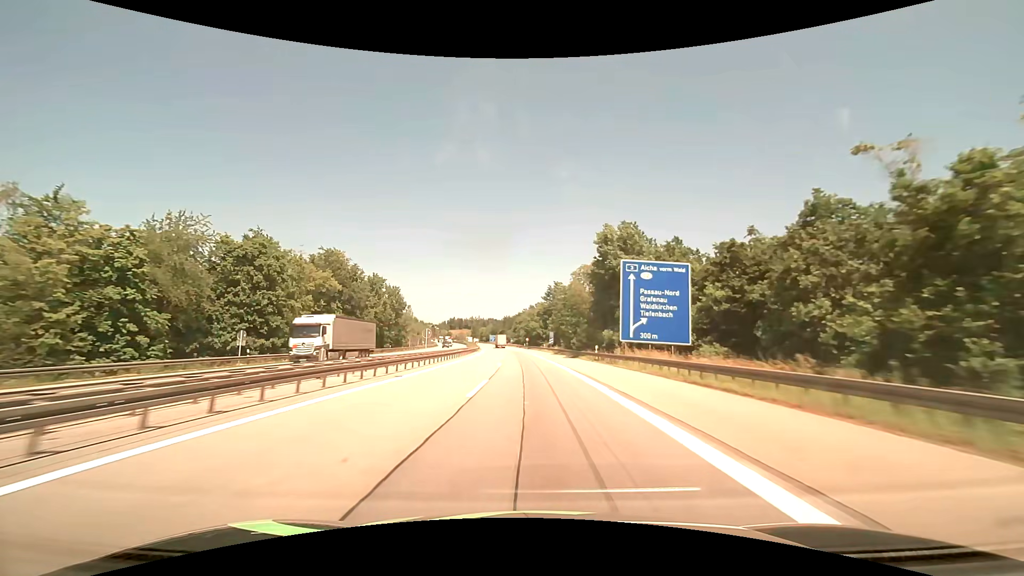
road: motorway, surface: asphalt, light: Day
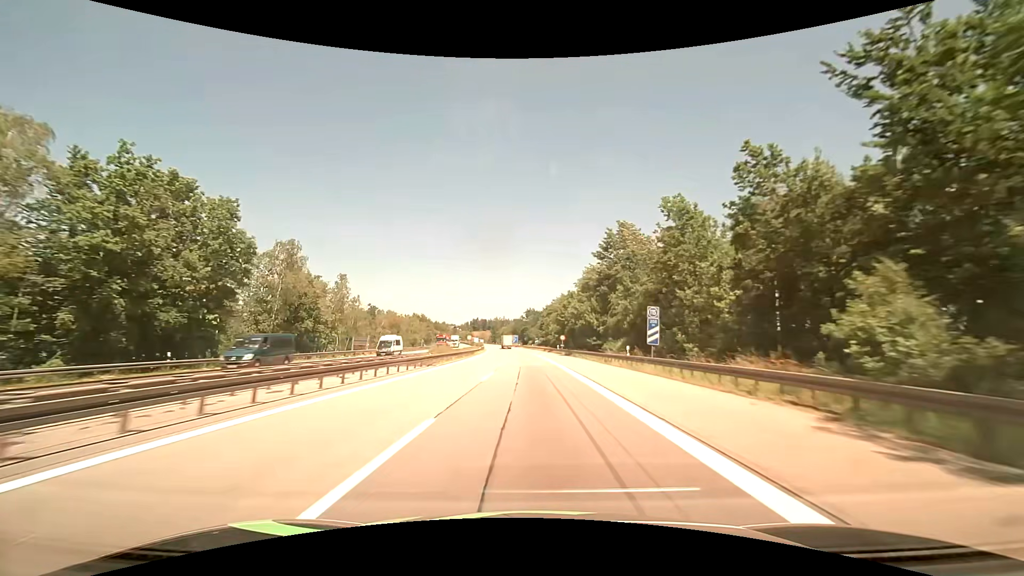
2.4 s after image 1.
(-1.7, +63.1) m; -3°
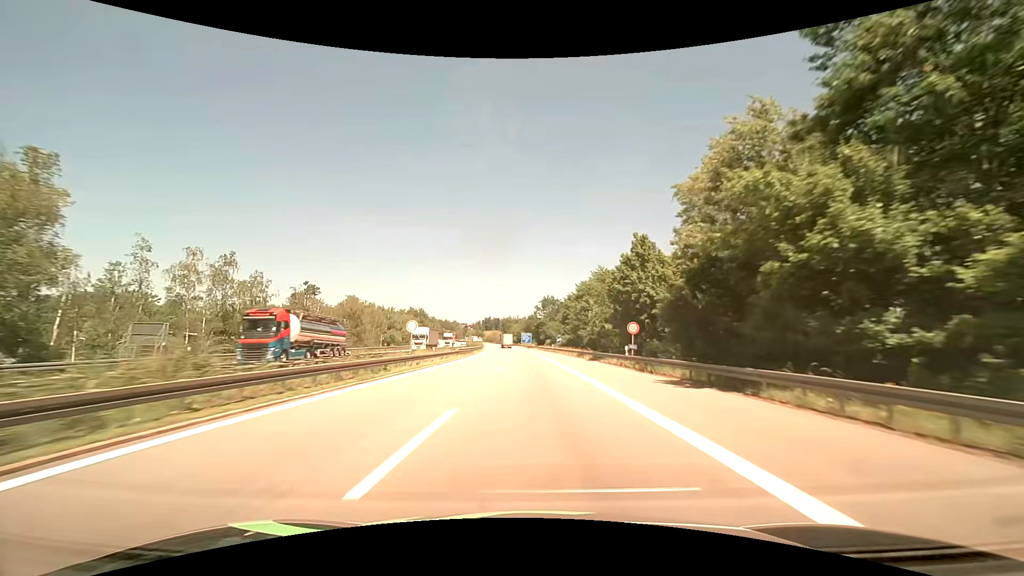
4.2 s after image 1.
(-0.9, +47.3) m; -2°
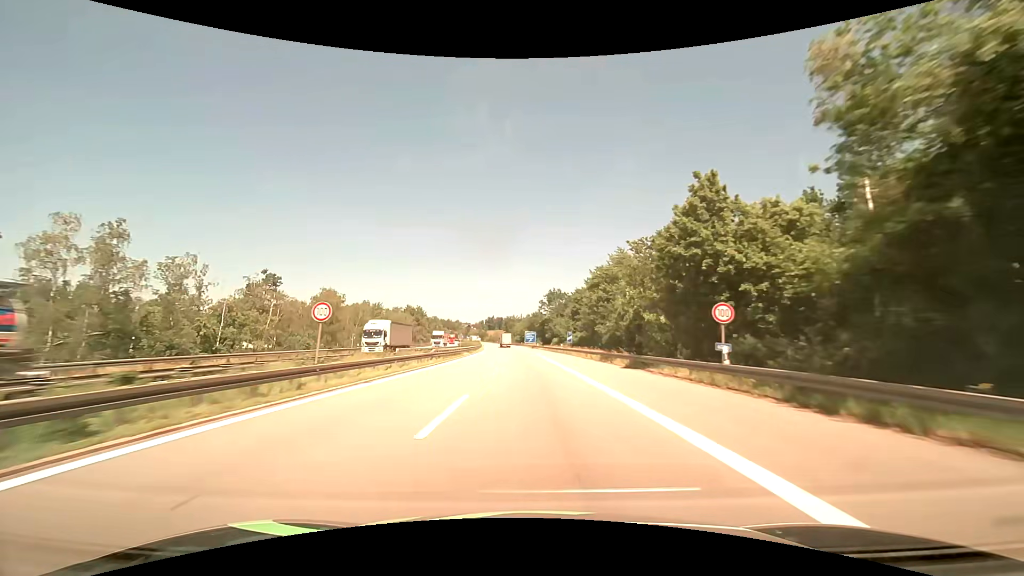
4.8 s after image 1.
(0.0, +15.5) m; 0°
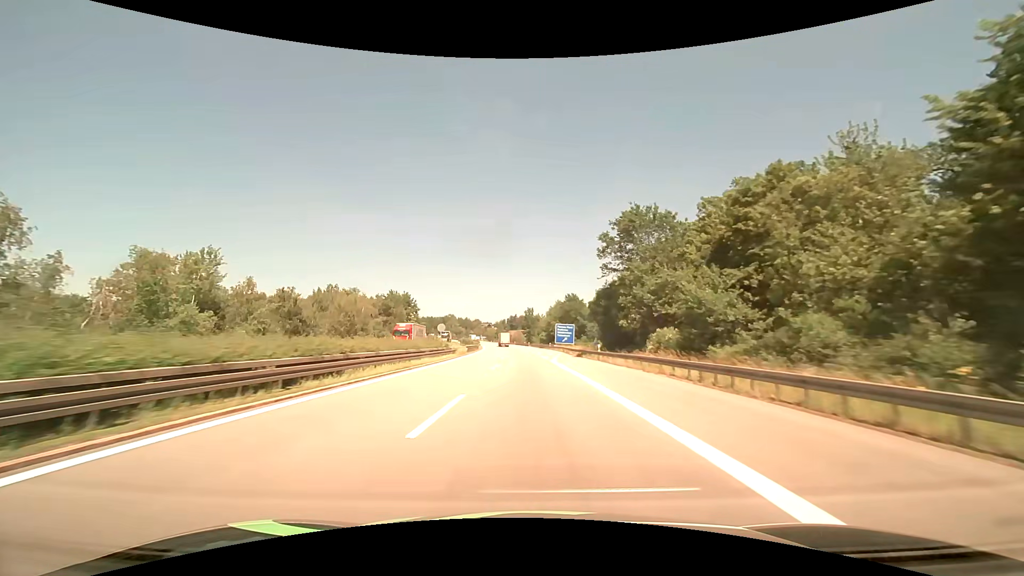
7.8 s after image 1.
(-2.3, +72.6) m; -3°
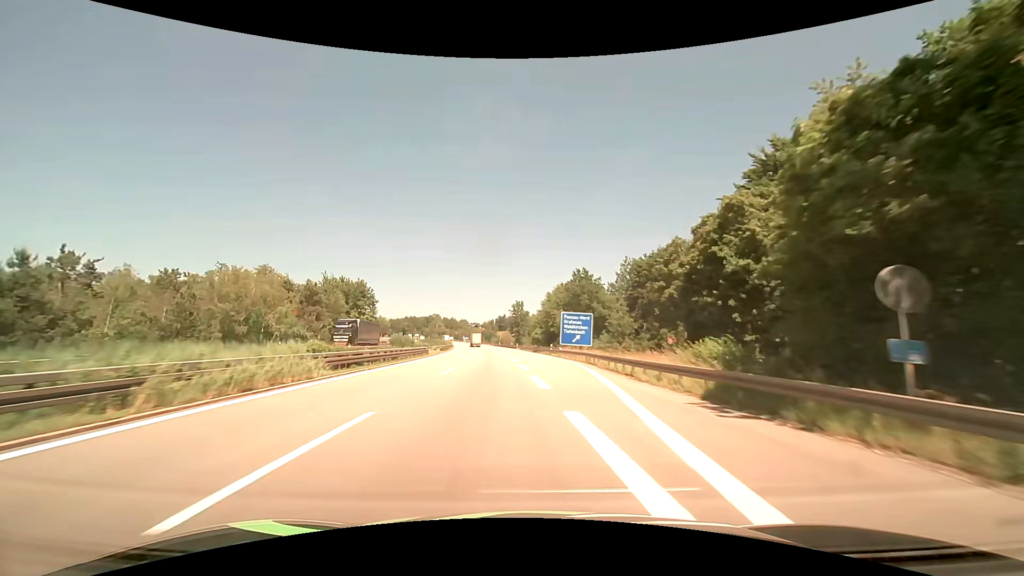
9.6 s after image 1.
(+0.1, +39.7) m; +1°
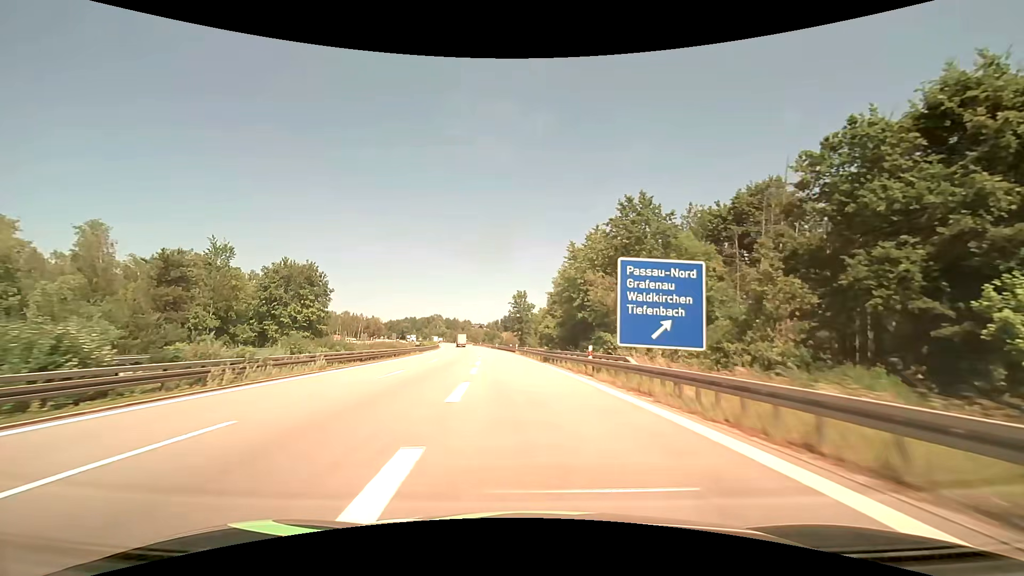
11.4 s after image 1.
(+0.2, +36.8) m; 0°
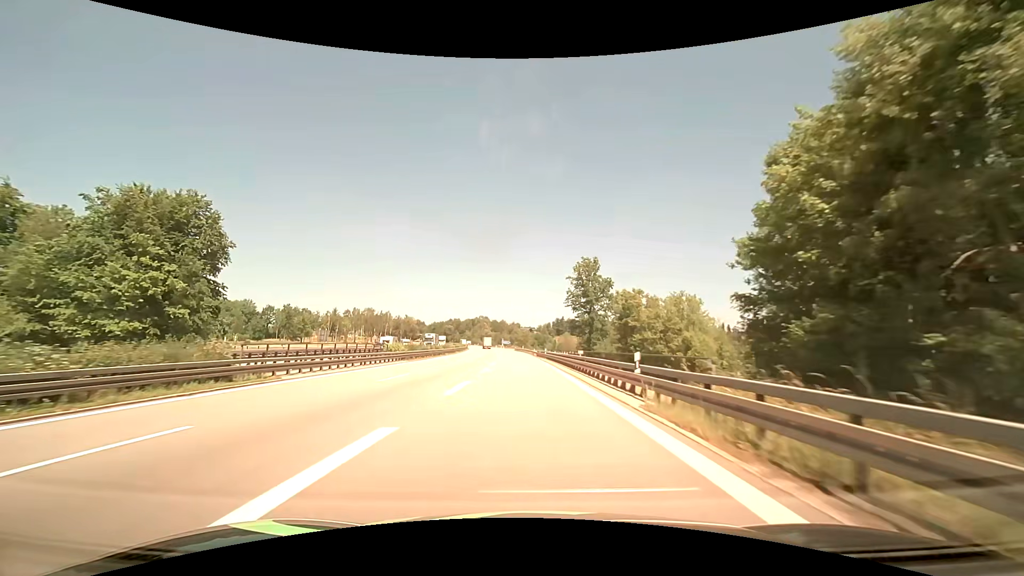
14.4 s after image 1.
(-3.4, +55.3) m; -6°
(0, +10) (0, +20) (-1, +30) (-1, +40) (-1, +50) (-2, +60) (-2, +70) (-3, +80) (-3, +90) (-4, +100) m
